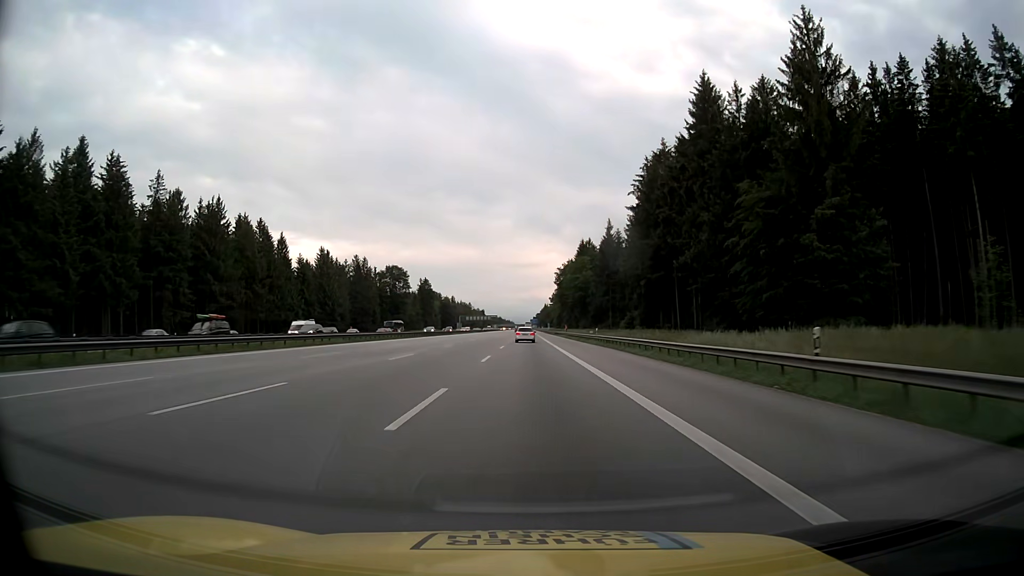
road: motorway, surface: asphalt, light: Day
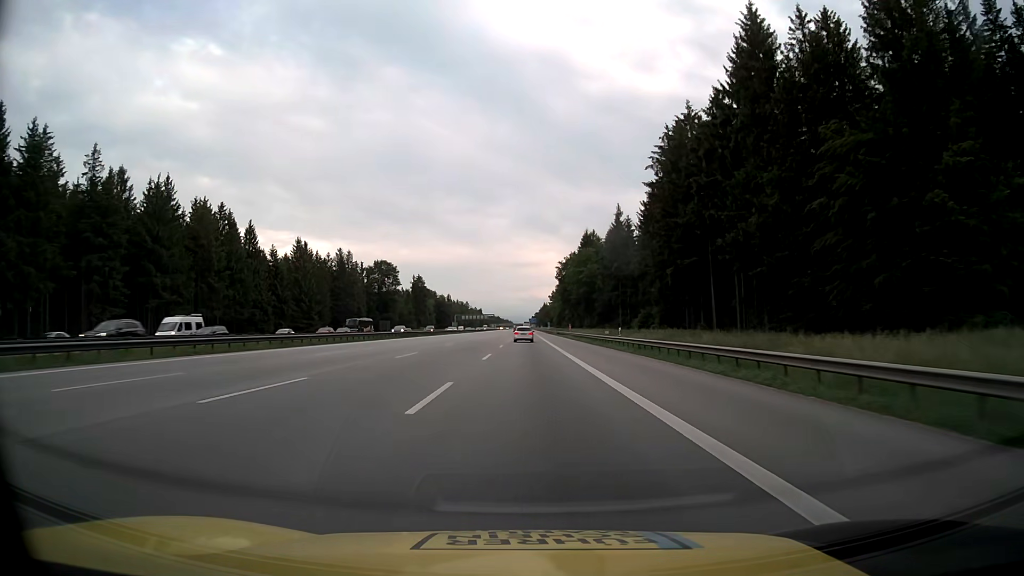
(+0.1, +16.4) m; 0°
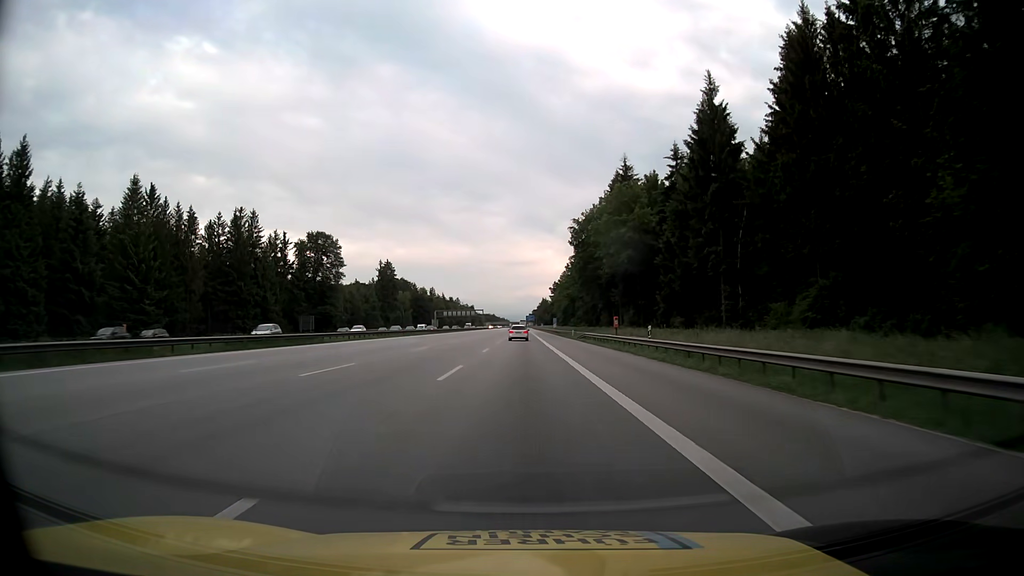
(+0.3, +65.7) m; 0°
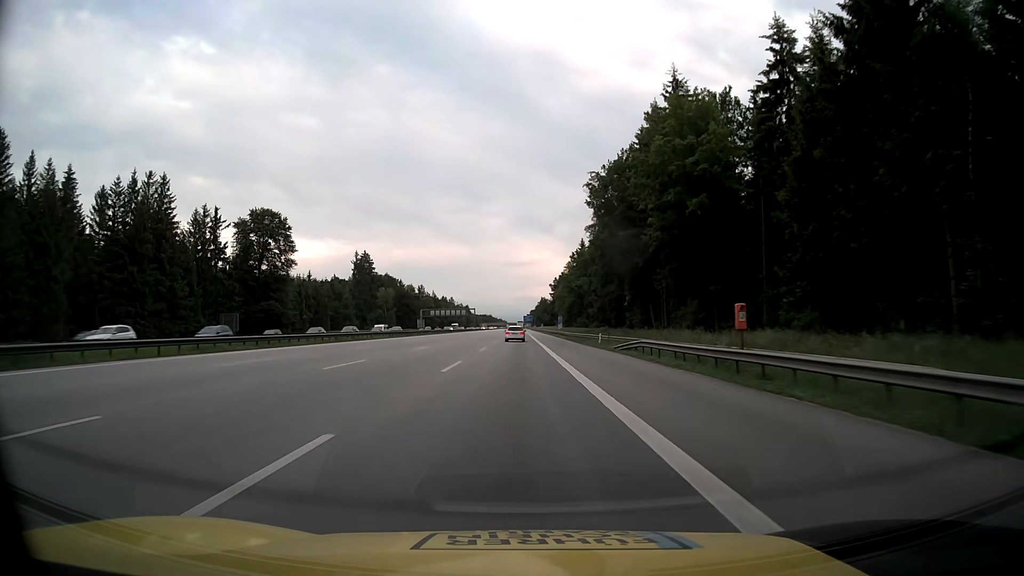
(0.0, +32.9) m; 0°
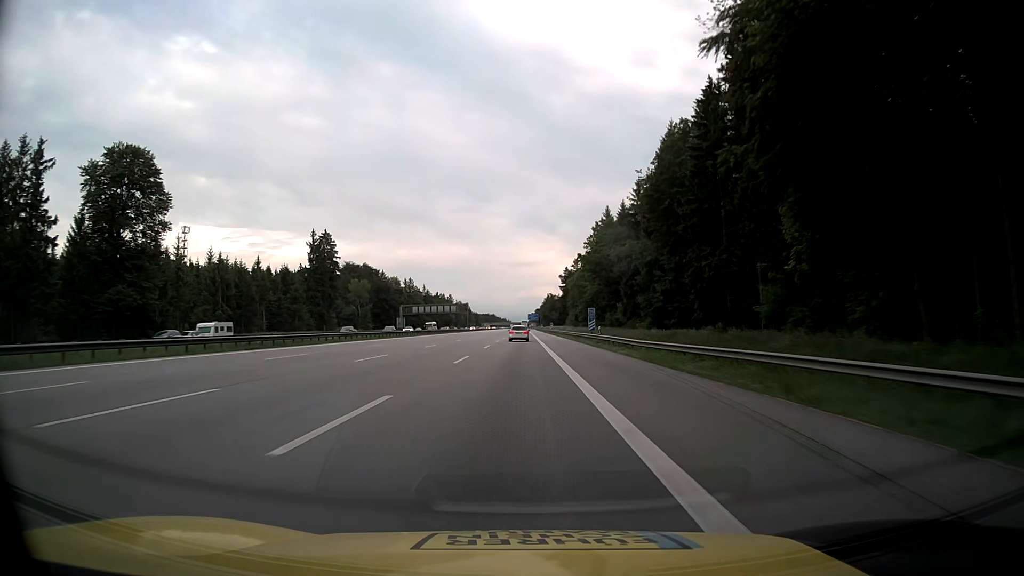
(-0.1, +49.4) m; 0°
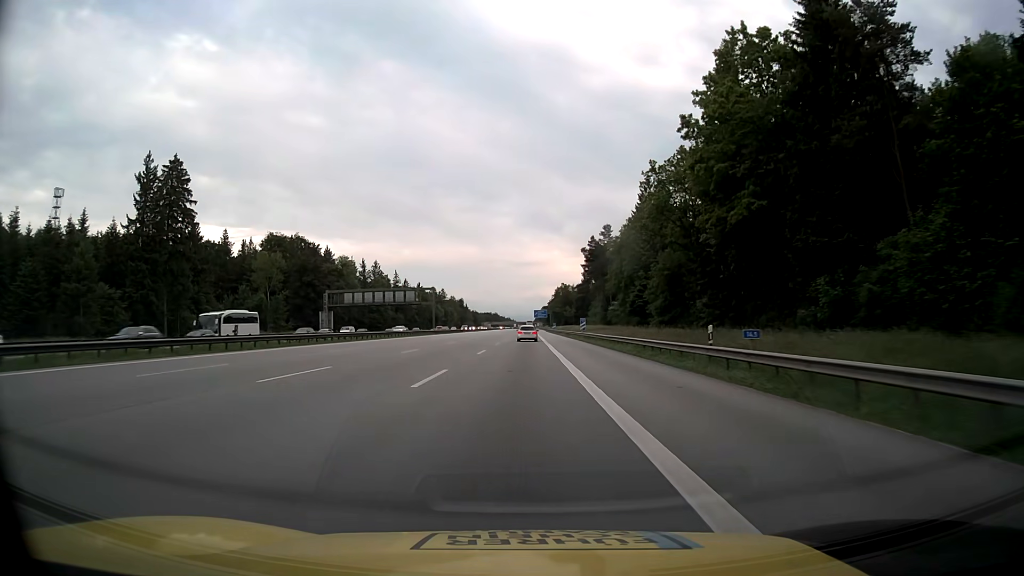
(-0.1, +82.3) m; 0°
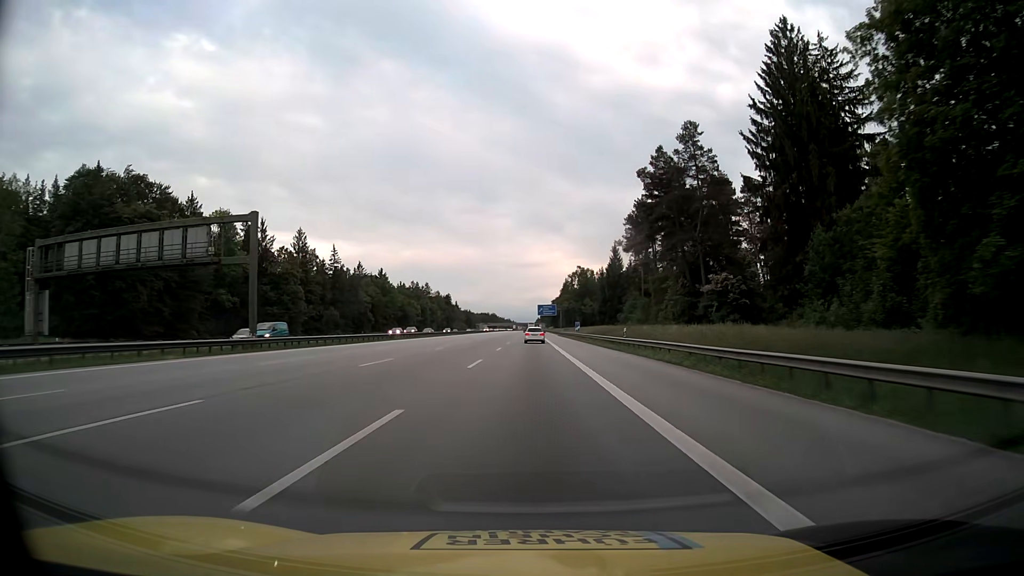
(-0.1, +82.1) m; 0°
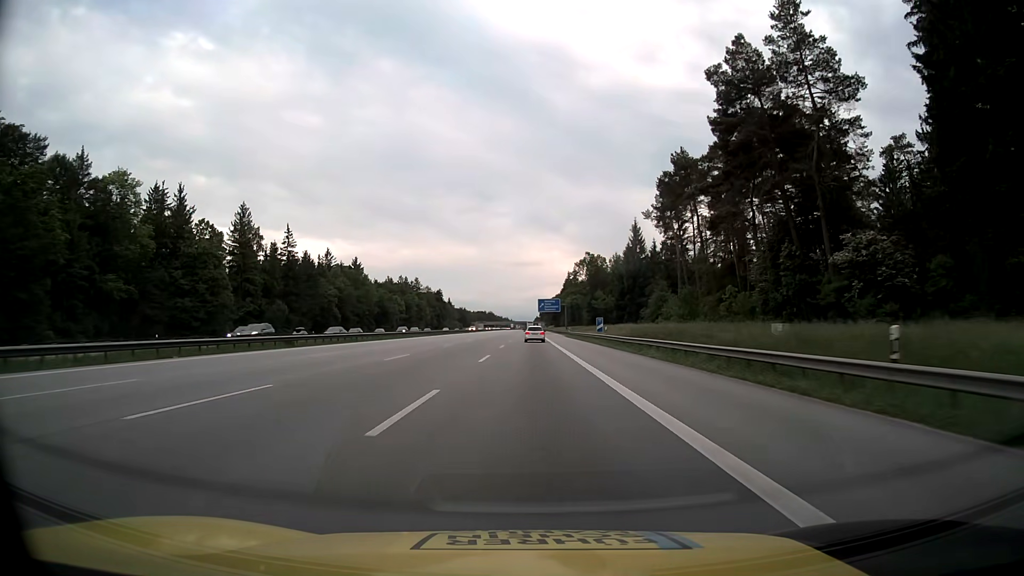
(+0.1, +32.8) m; 0°
(0, +10) (0, +20) (0, +30) (0, +40) (0, +50) (0, +60) (0, +70) (0, +80) (0, +90) (+1, +100) m
